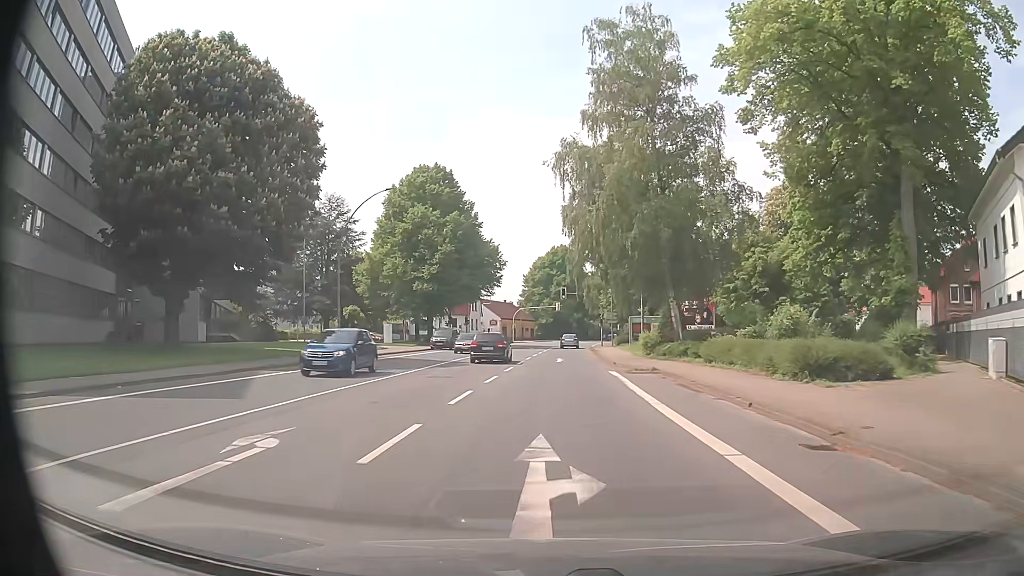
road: primary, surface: asphalt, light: Day
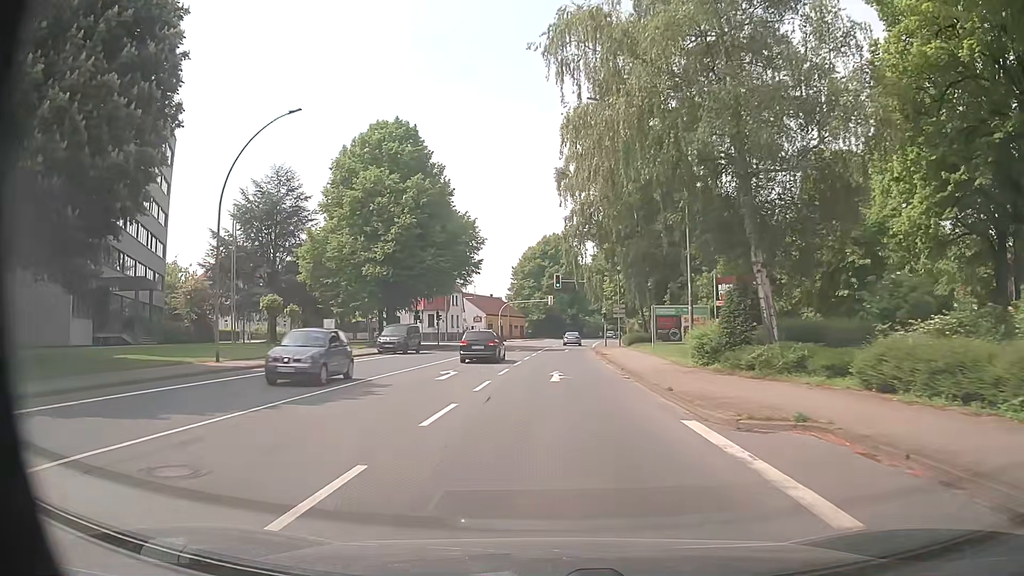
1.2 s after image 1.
(+0.1, +15.2) m; +1°
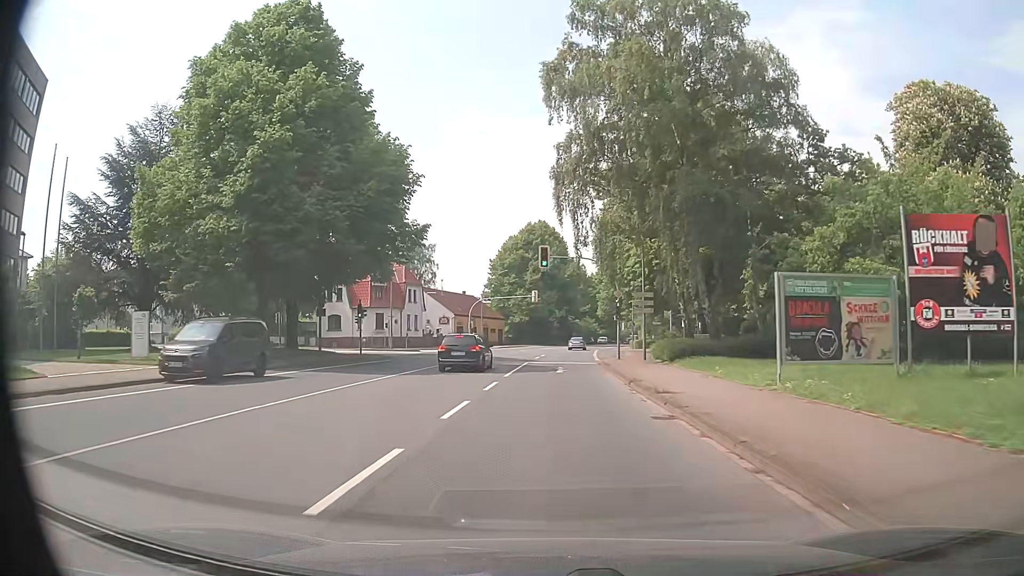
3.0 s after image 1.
(+0.2, +22.9) m; +2°
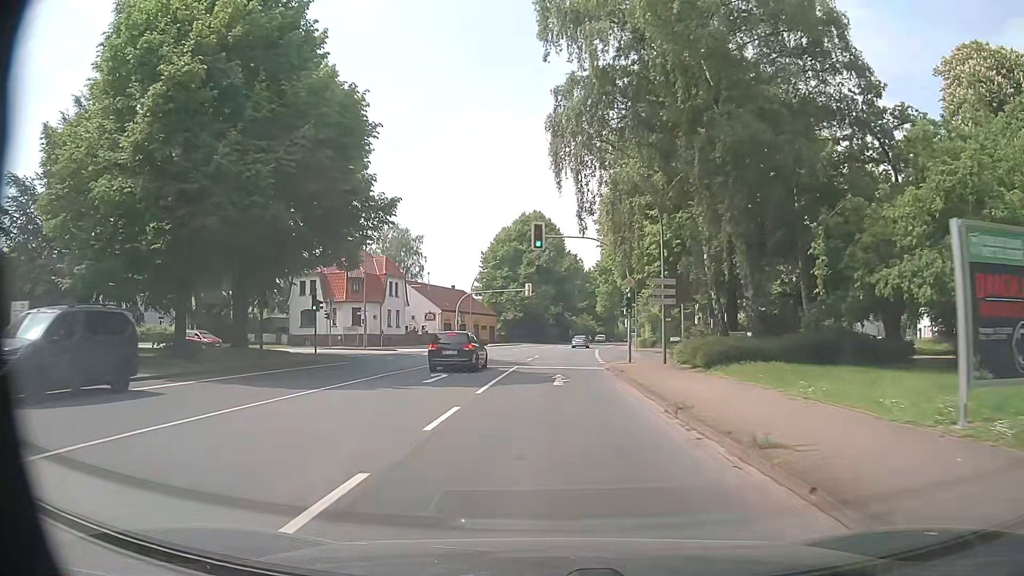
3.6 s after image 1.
(-0.1, +7.7) m; 0°
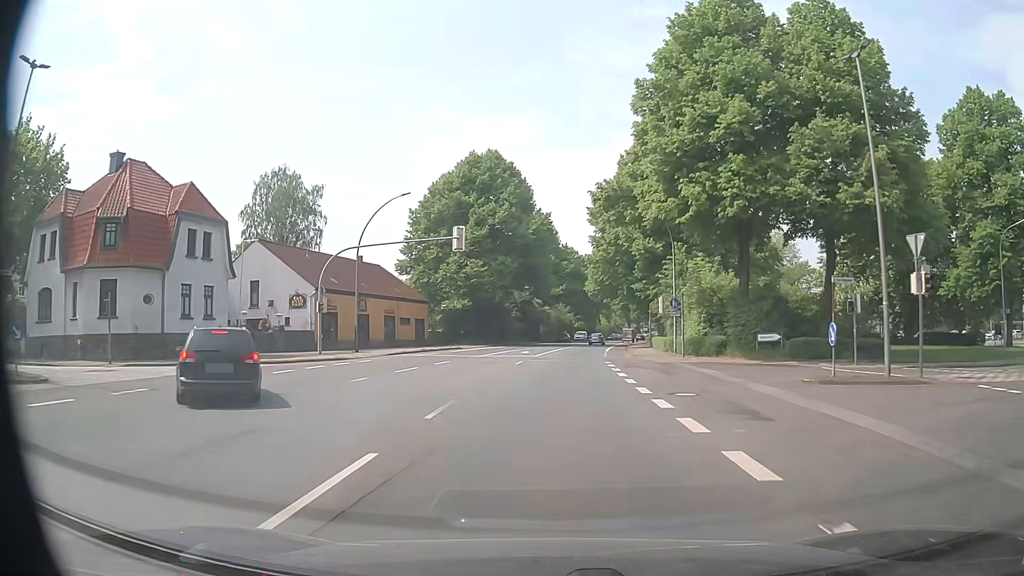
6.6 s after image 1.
(+0.6, +38.3) m; +2°
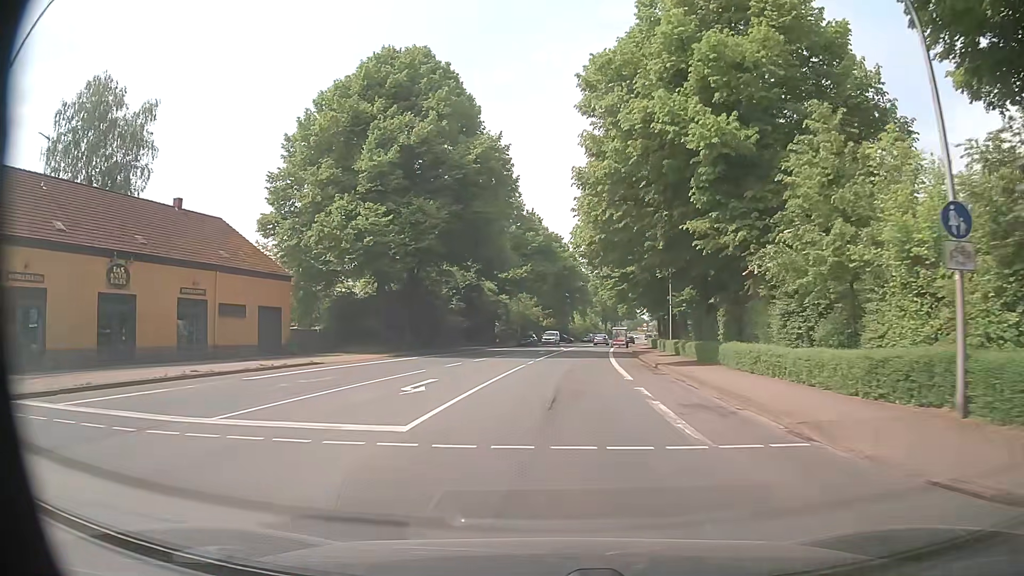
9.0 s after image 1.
(+0.8, +30.6) m; +3°
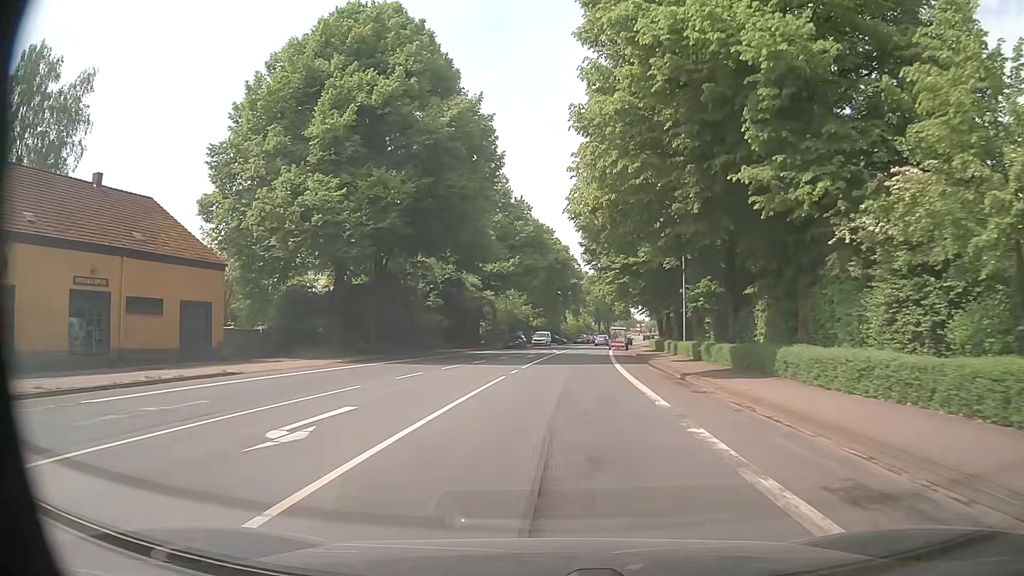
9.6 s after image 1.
(0.0, +7.7) m; 0°
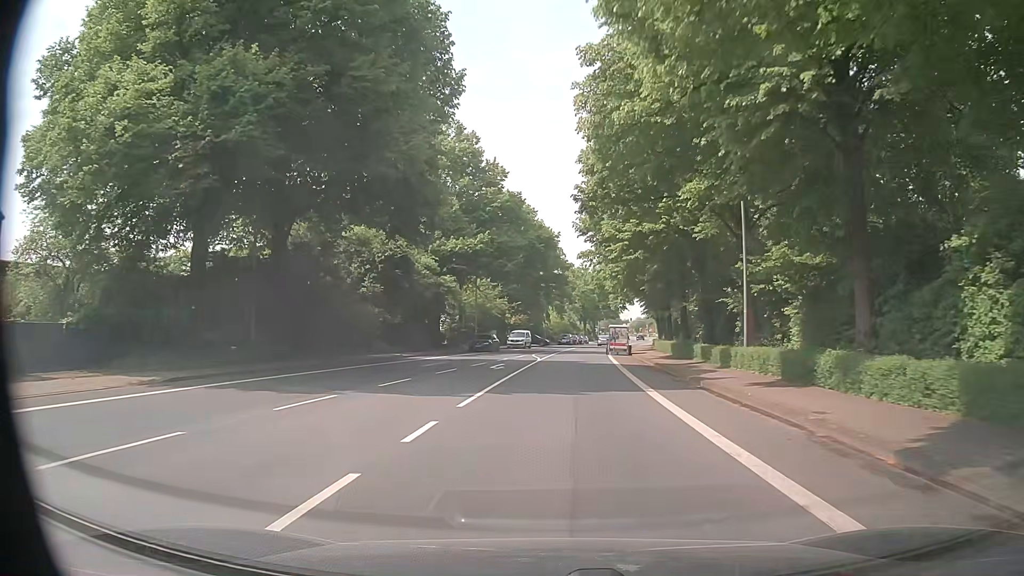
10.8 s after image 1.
(+0.3, +15.3) m; +2°
(0, +10) (0, +20) (+1, +30) (+1, +40) (+2, +50) (+3, +60) (+4, +70) (+5, +80) (+7, +90) (+8, +99) m
